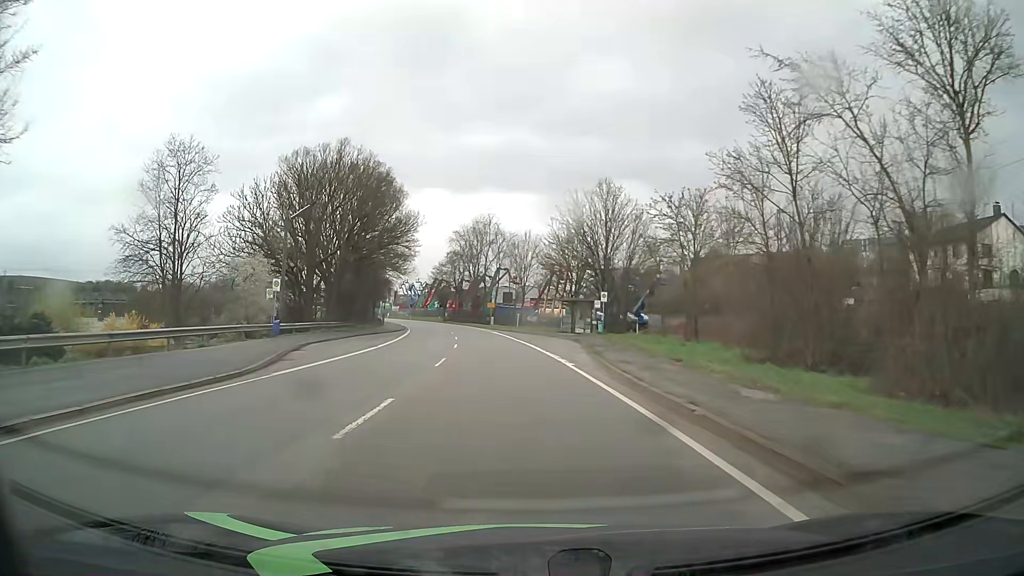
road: primary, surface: asphalt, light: Day
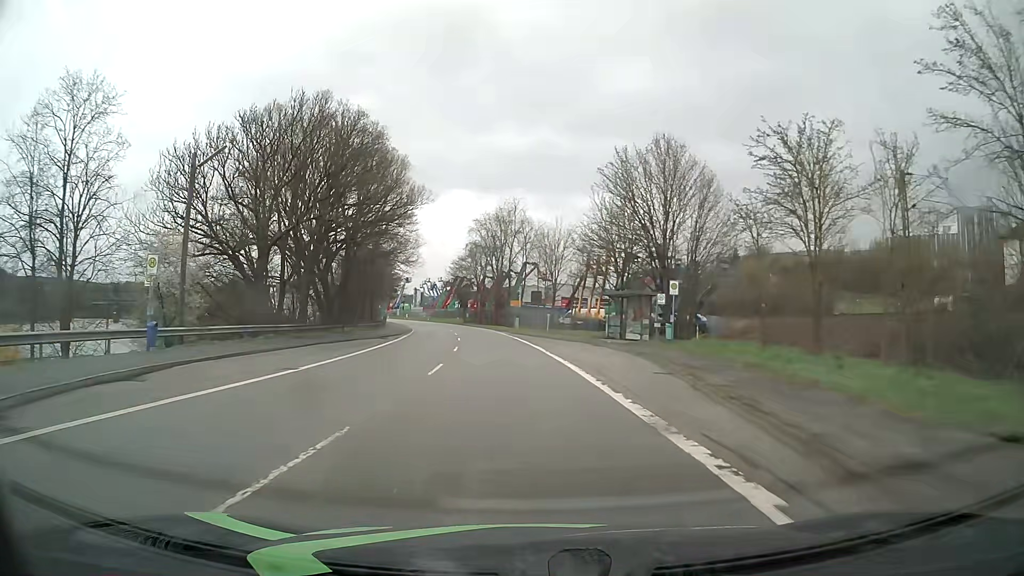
(-0.3, +15.2) m; -3°
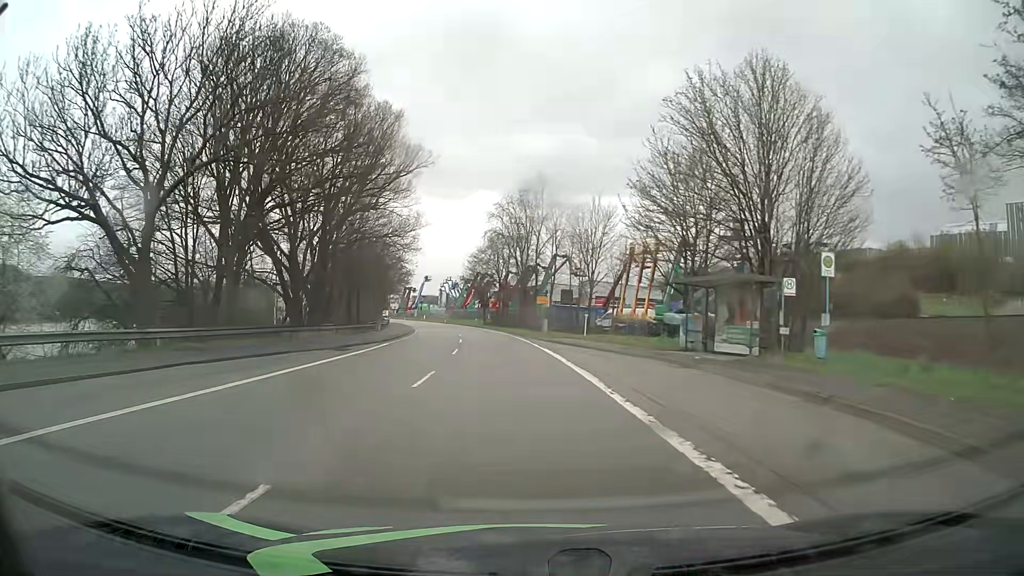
(-0.3, +15.2) m; -2°
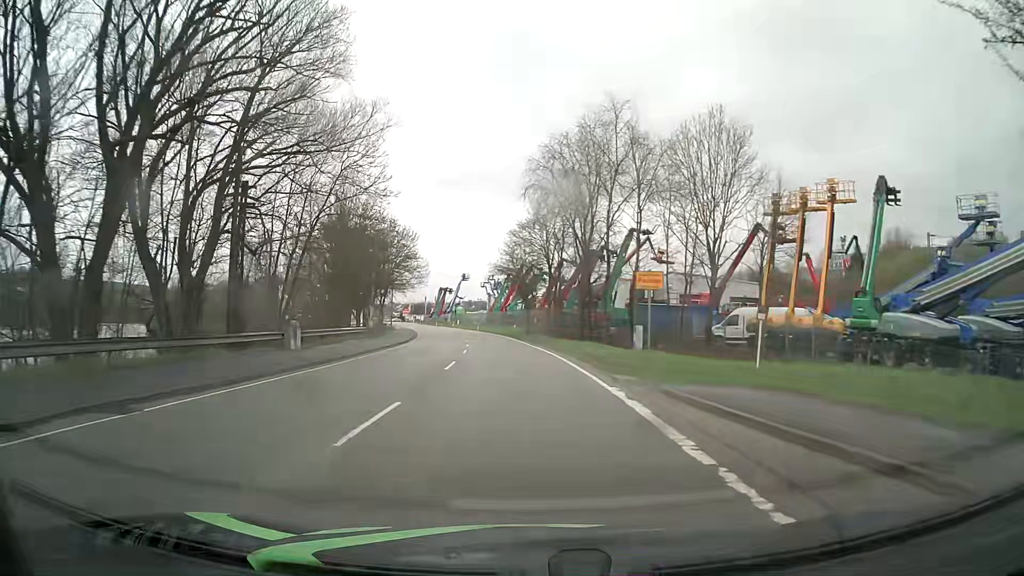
(-1.2, +30.3) m; -4°
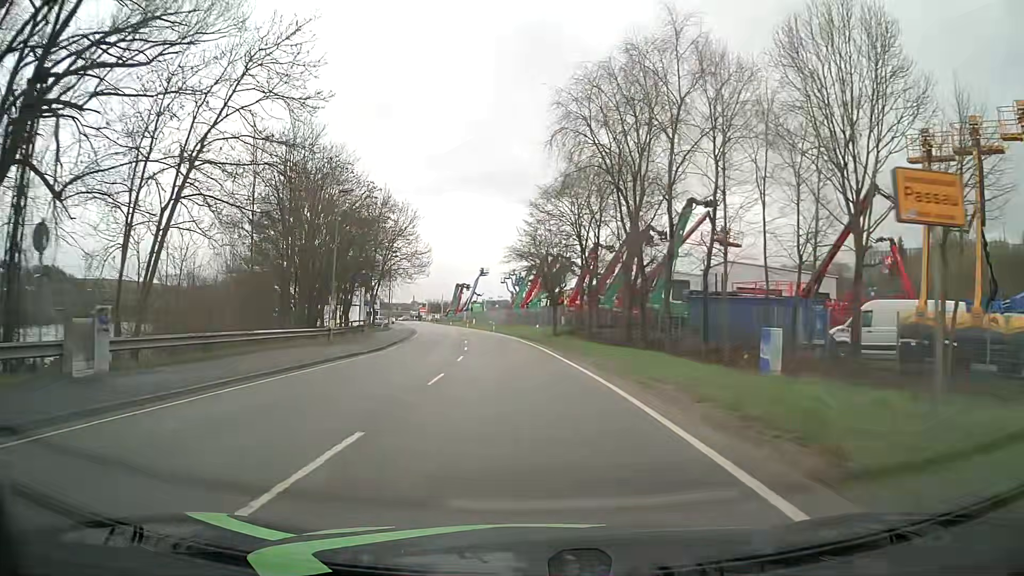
(-0.4, +15.2) m; -3°
